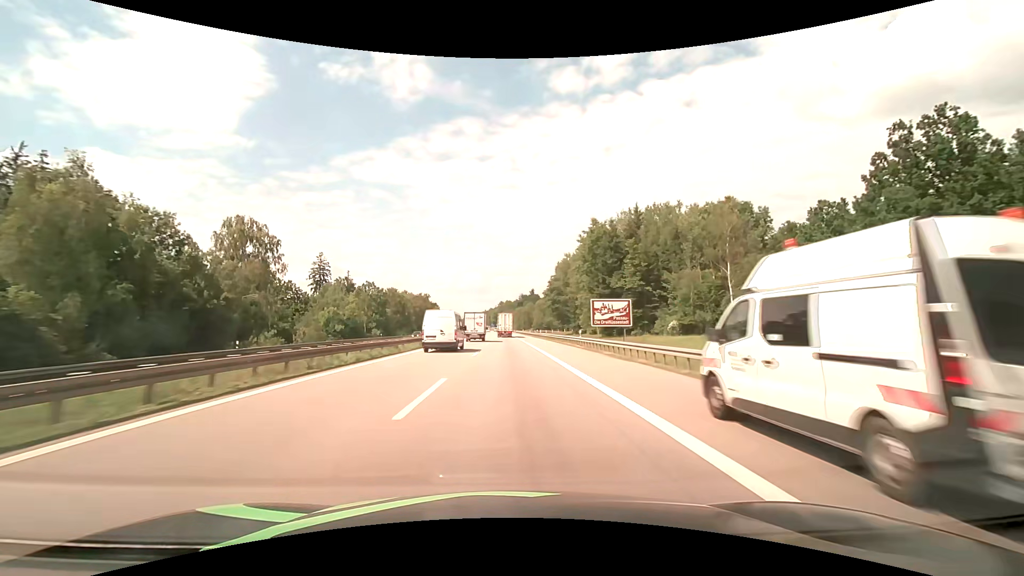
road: motorway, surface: asphalt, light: Day
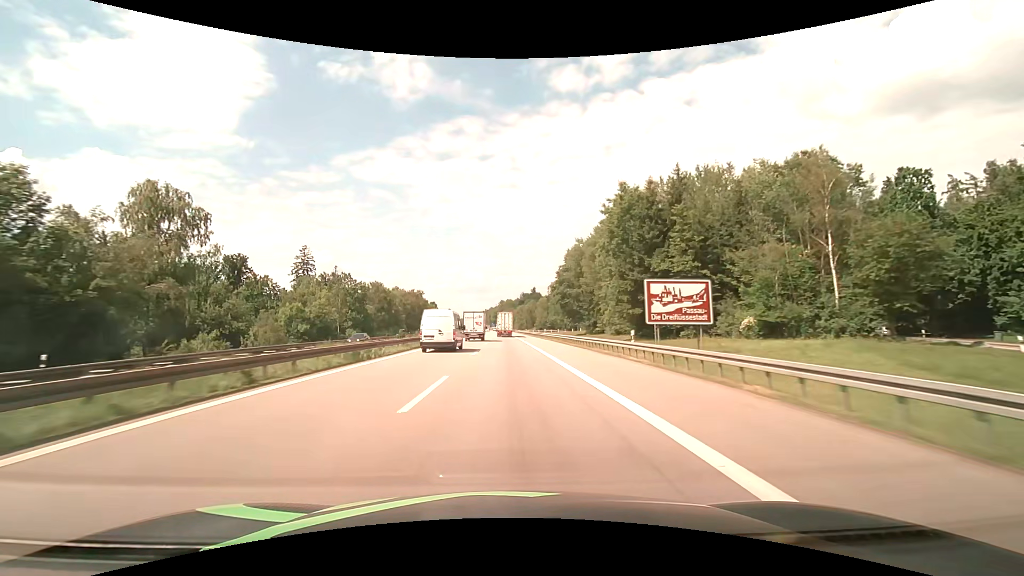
(0.0, +17.4) m; 0°
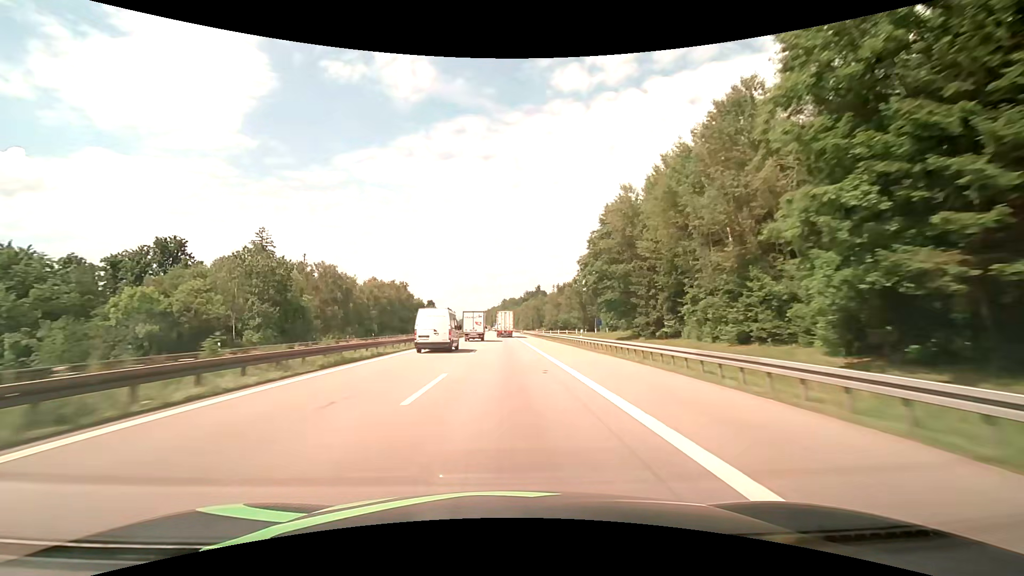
(-0.1, +35.0) m; 0°
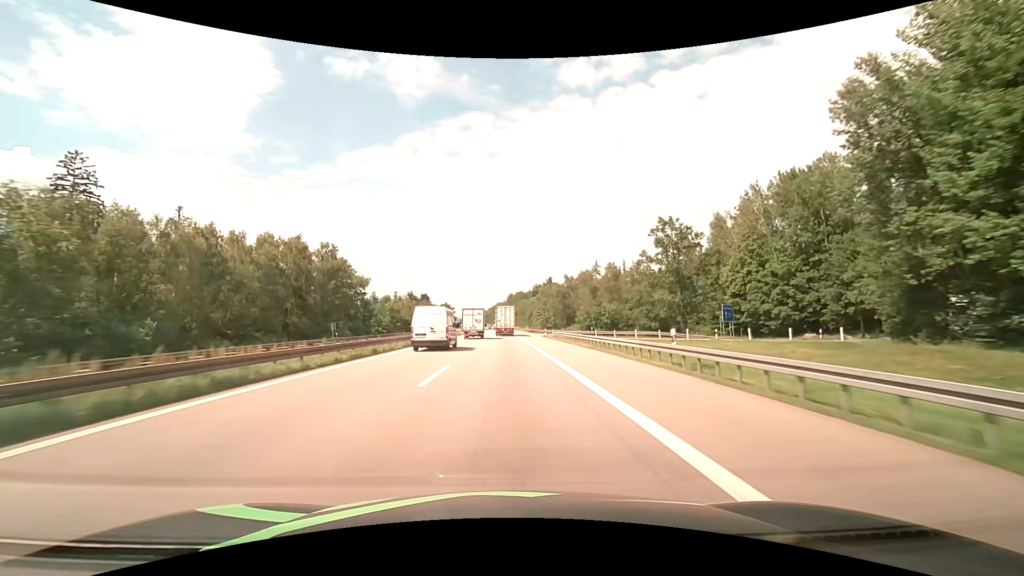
(-0.7, +69.4) m; -1°
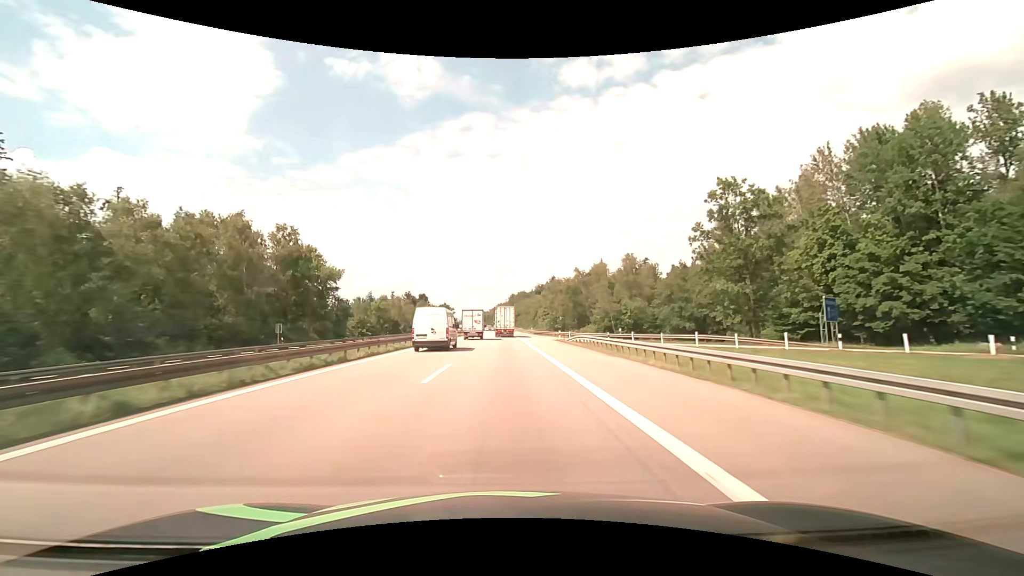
(0.0, +16.9) m; 0°
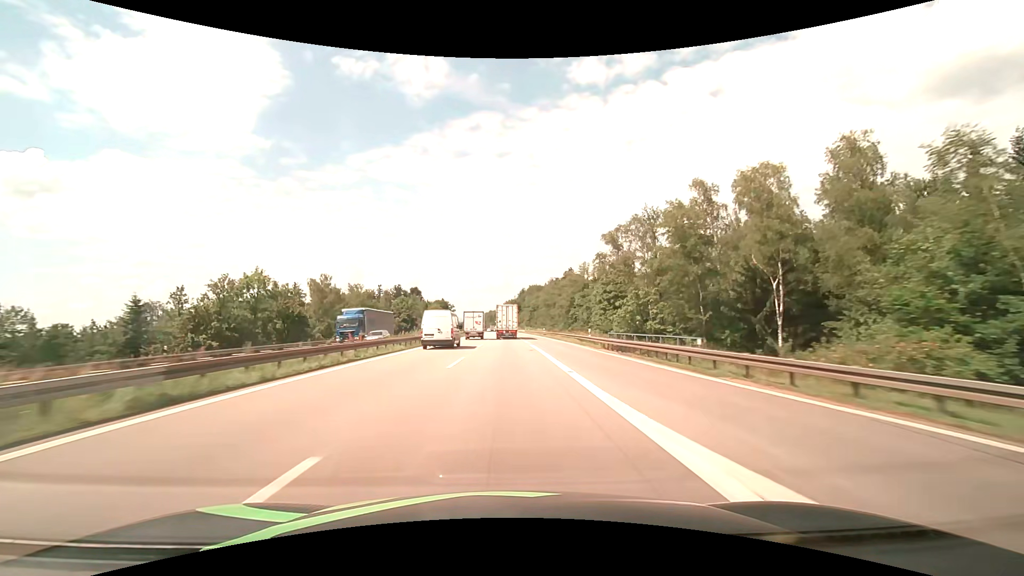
(-0.6, +67.0) m; -1°
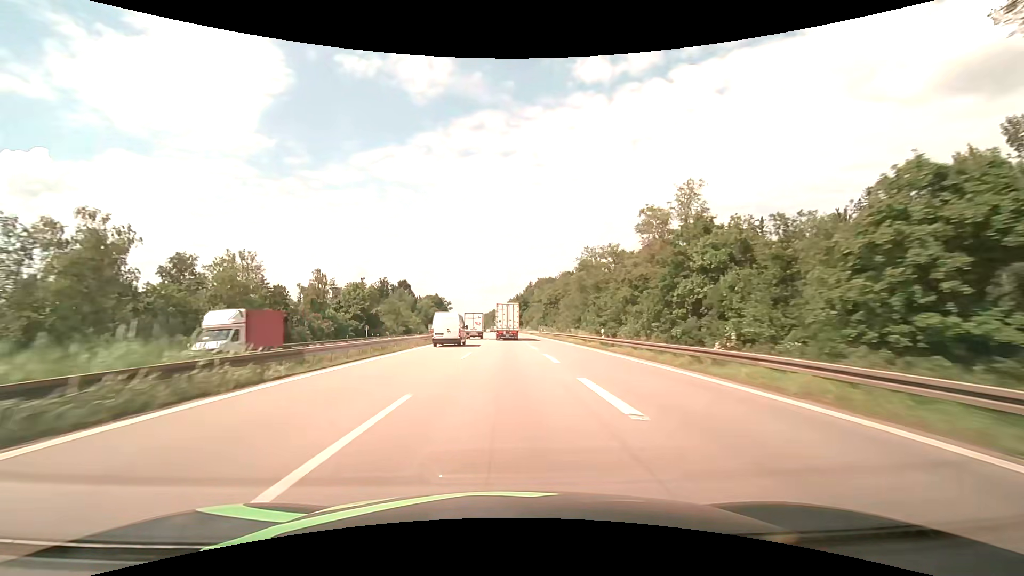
(-0.1, +49.3) m; 0°
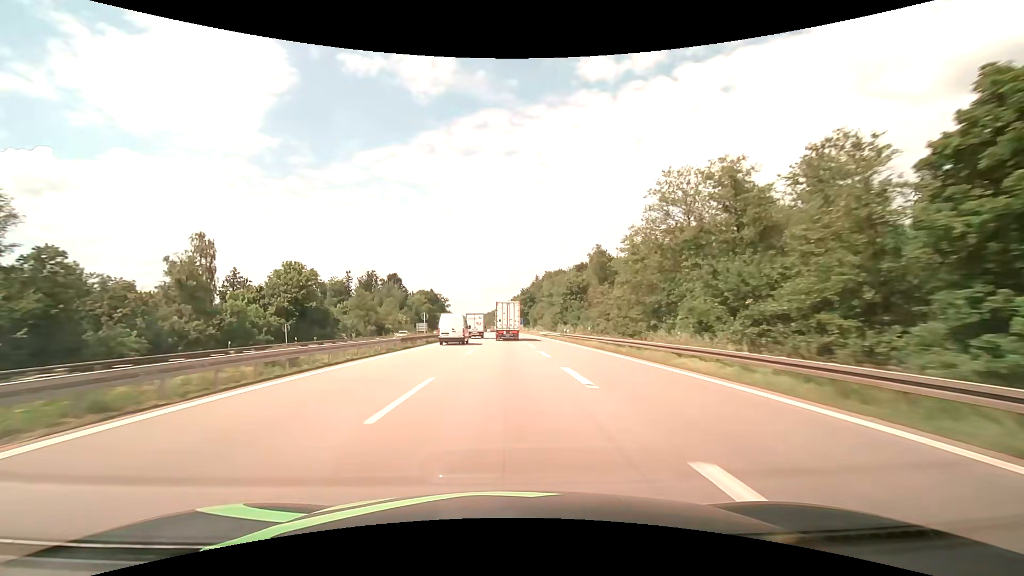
(-0.1, +32.3) m; 0°
(0, +10) (0, +20) (0, +30) (0, +40) (0, +50) (0, +60) (0, +70) (-1, +80) (-1, +90) (-1, +100) m
